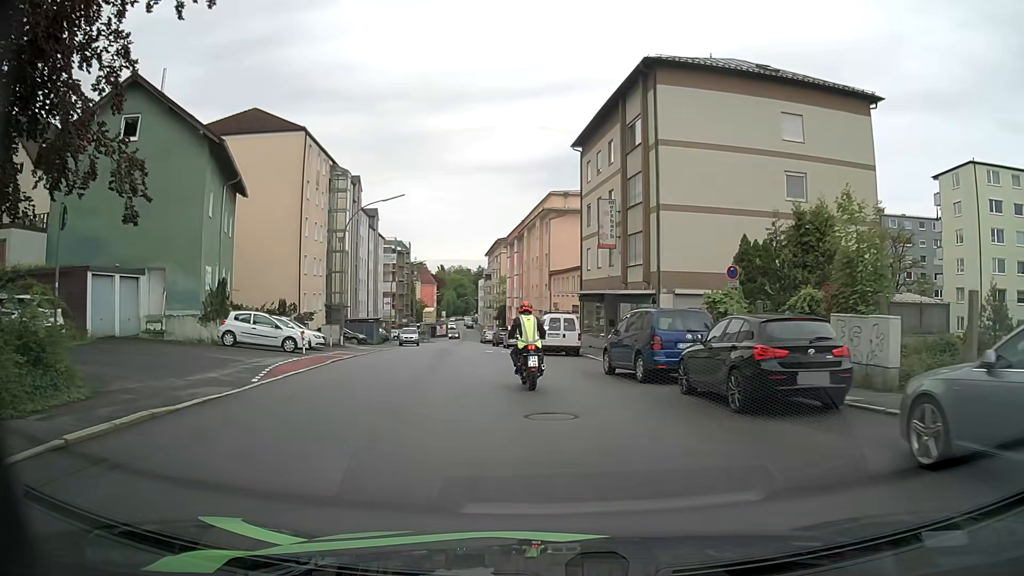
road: tertiary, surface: asphalt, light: Day
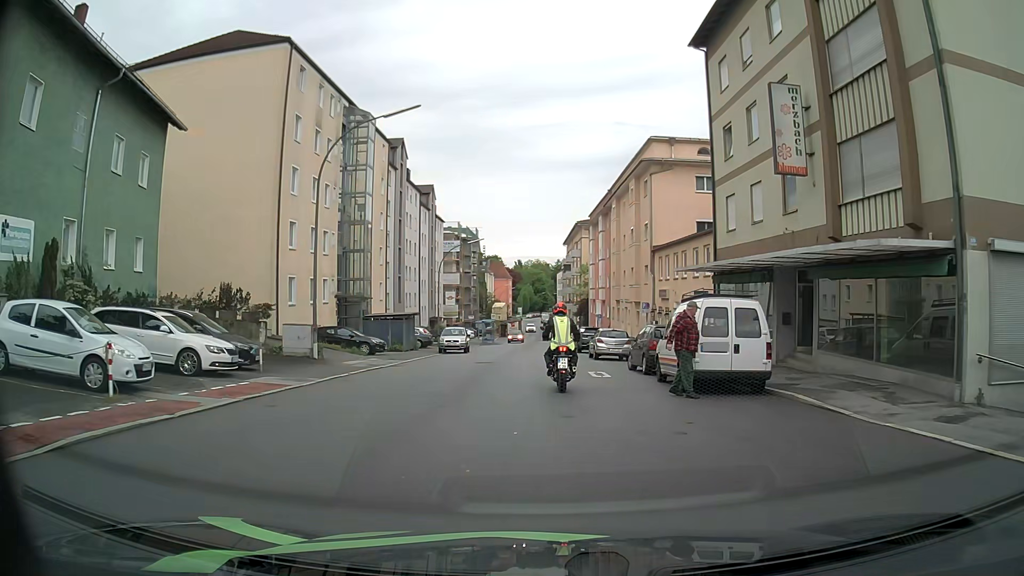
(-1.0, +17.0) m; -6°
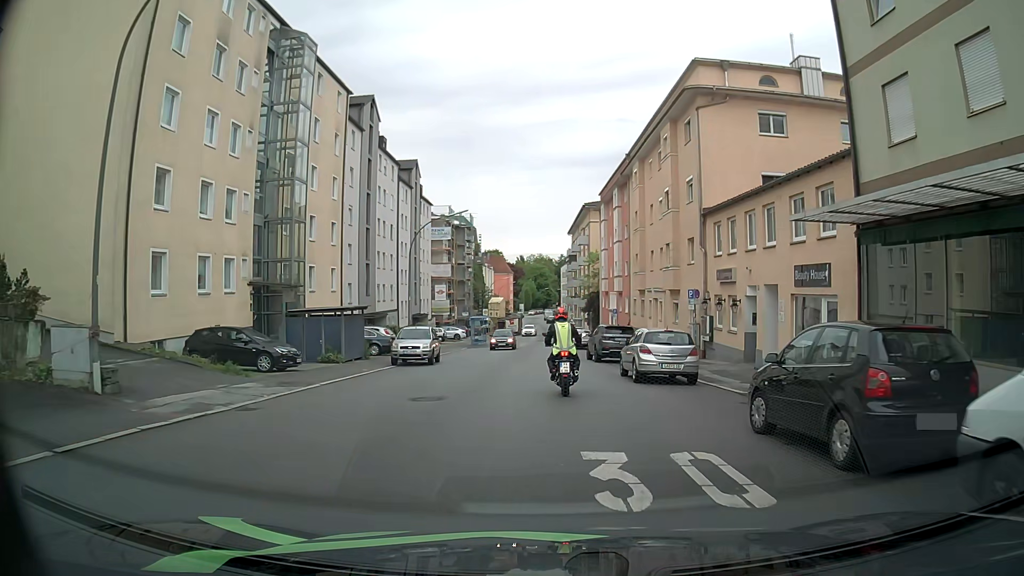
(0.0, +13.2) m; 0°
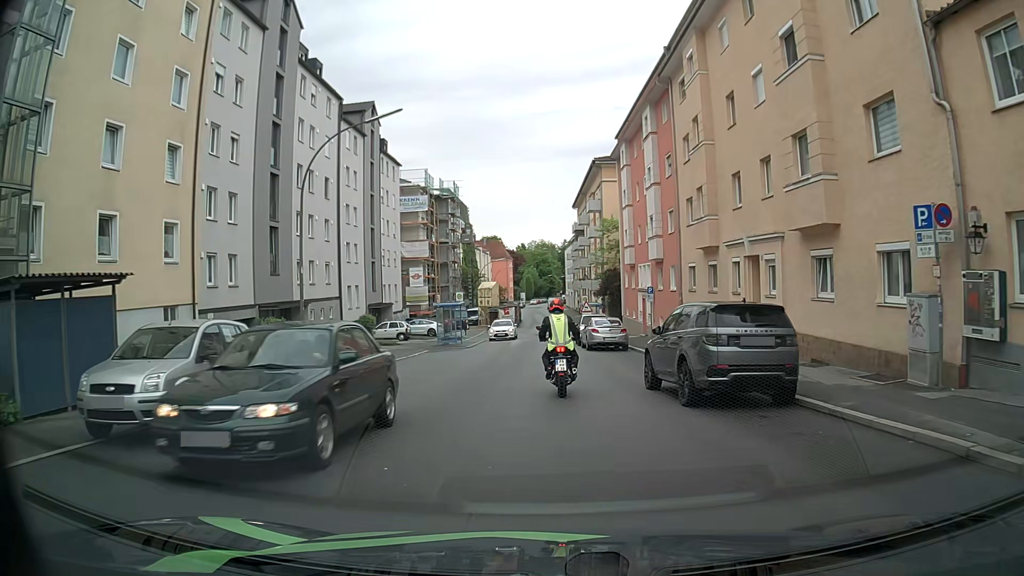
(-0.1, +19.2) m; -1°
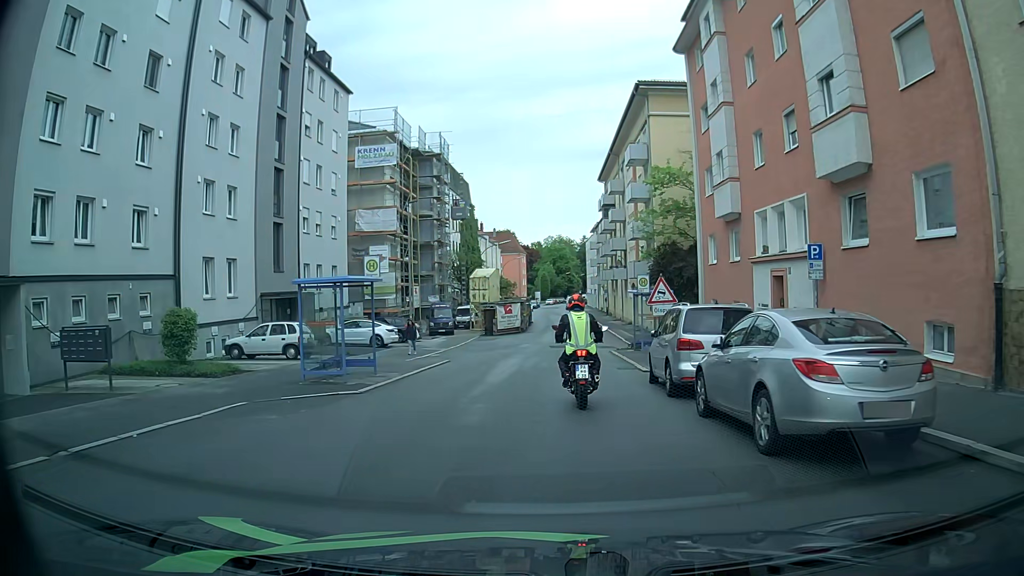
(-0.1, +23.4) m; -1°
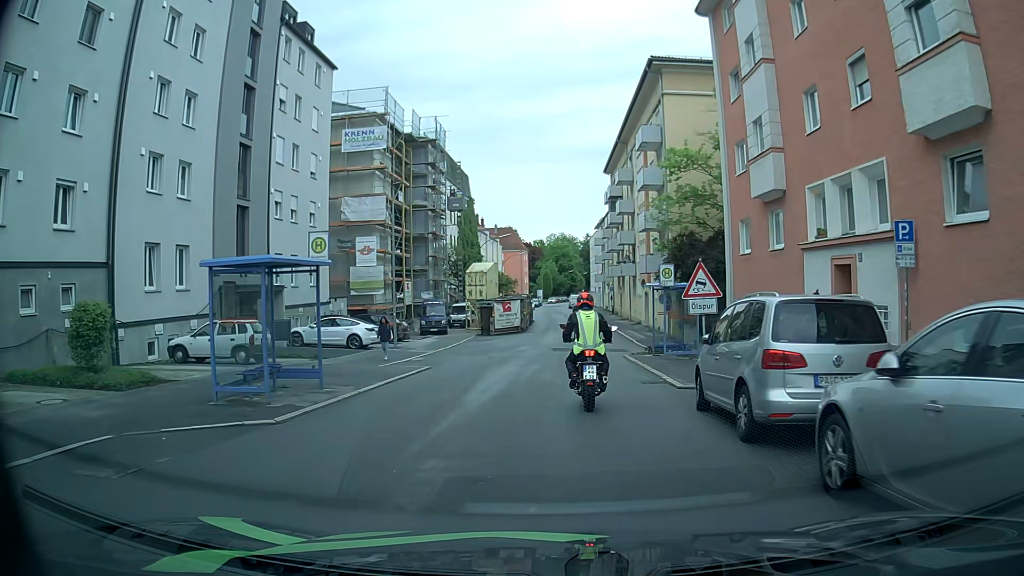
(0.0, +4.5) m; 0°
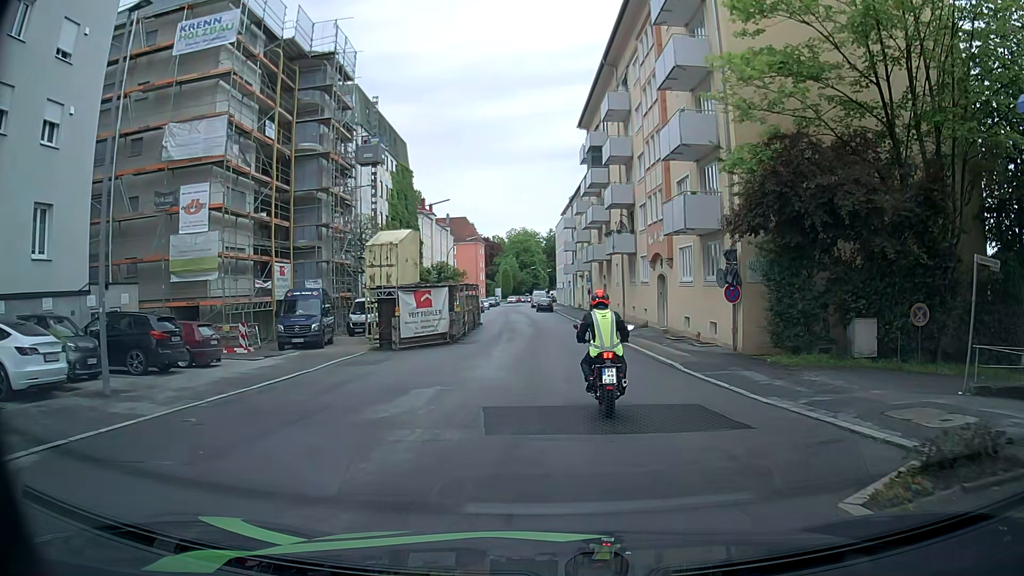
(+0.2, +20.8) m; +3°
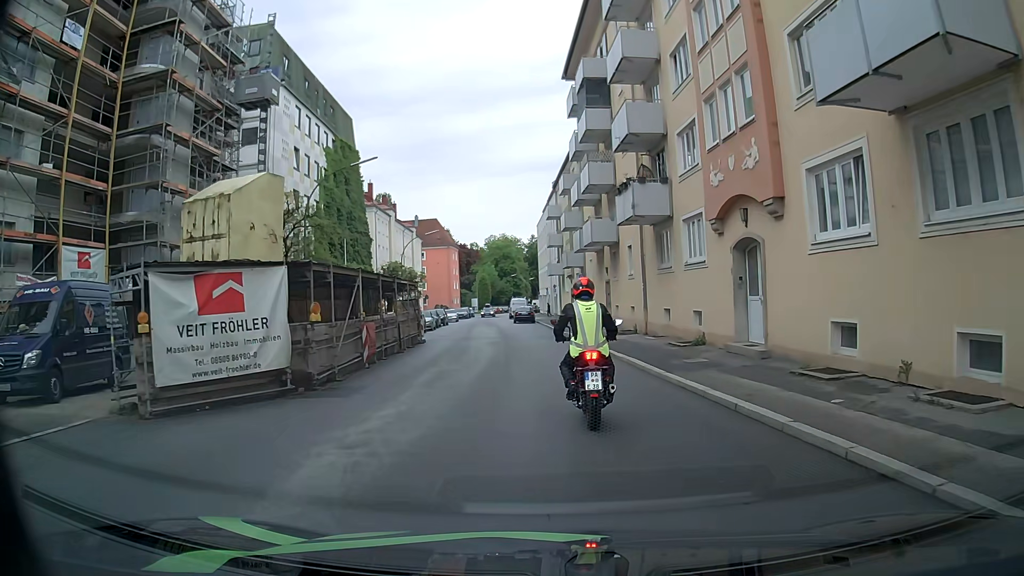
(+0.2, +16.2) m; +2°
(0, +10) (0, +20) (-1, +30) (-2, +40) (-4, +50) (-5, +60) (-6, +70) (-7, +80) (-7, +90) (-8, +100) m
